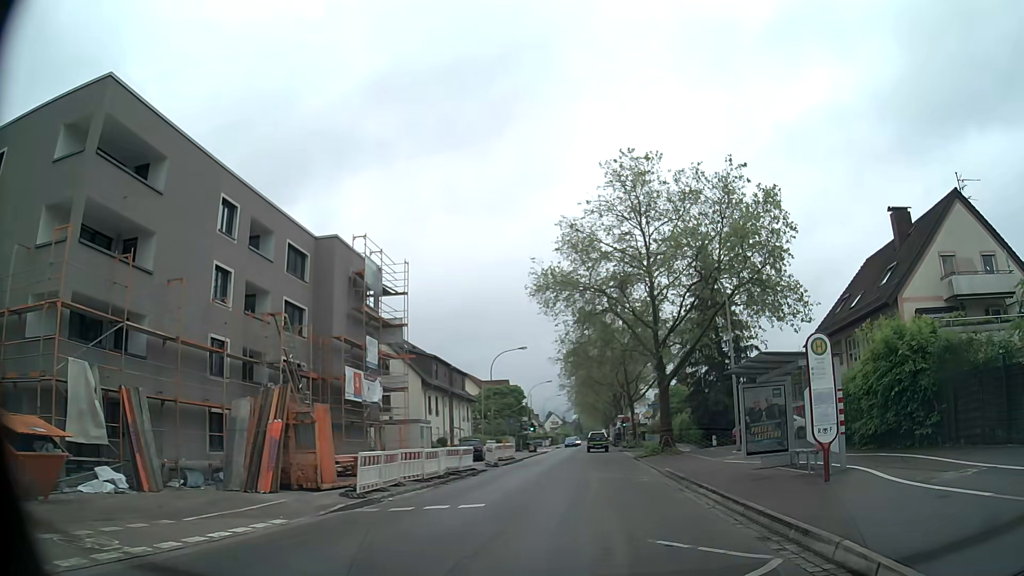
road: secondary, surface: asphalt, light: Day
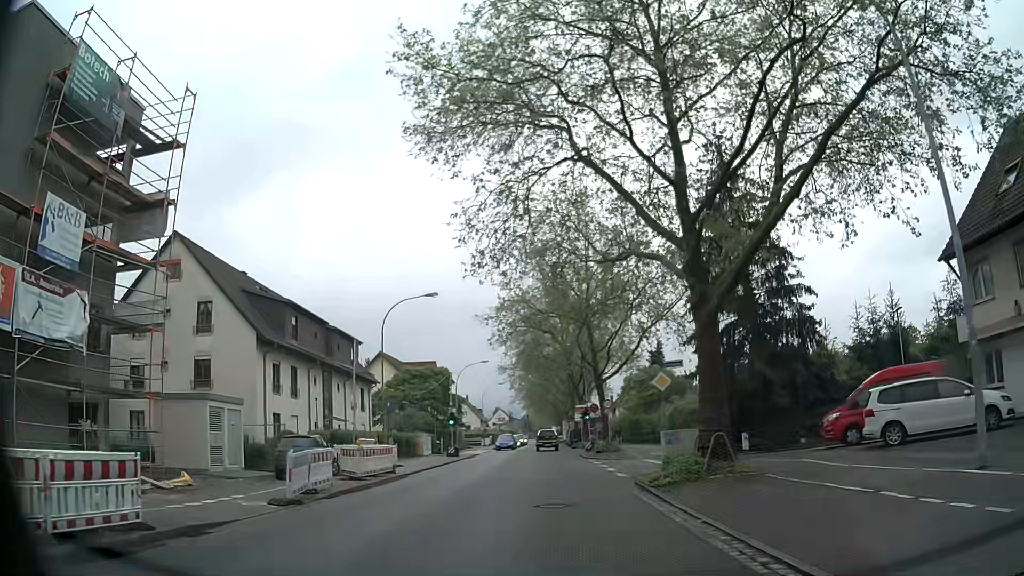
(+1.4, +22.8) m; +4°
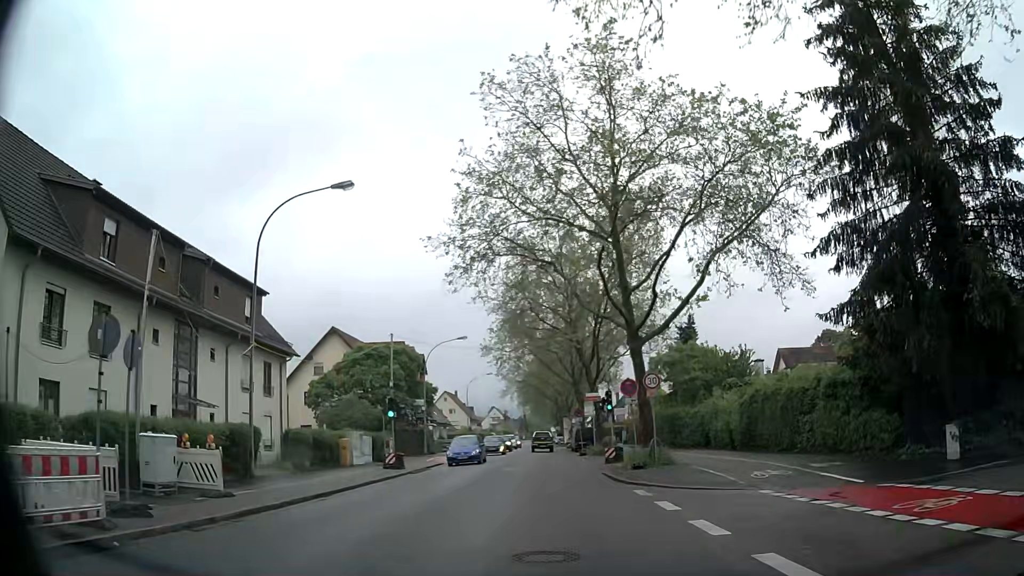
(-0.1, +18.1) m; -1°
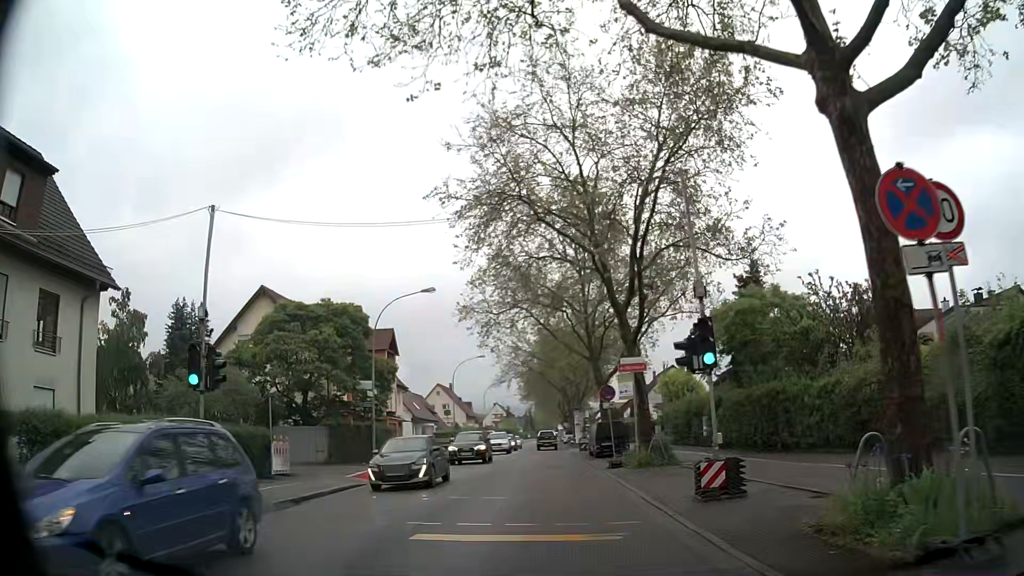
(+0.3, +17.9) m; +1°
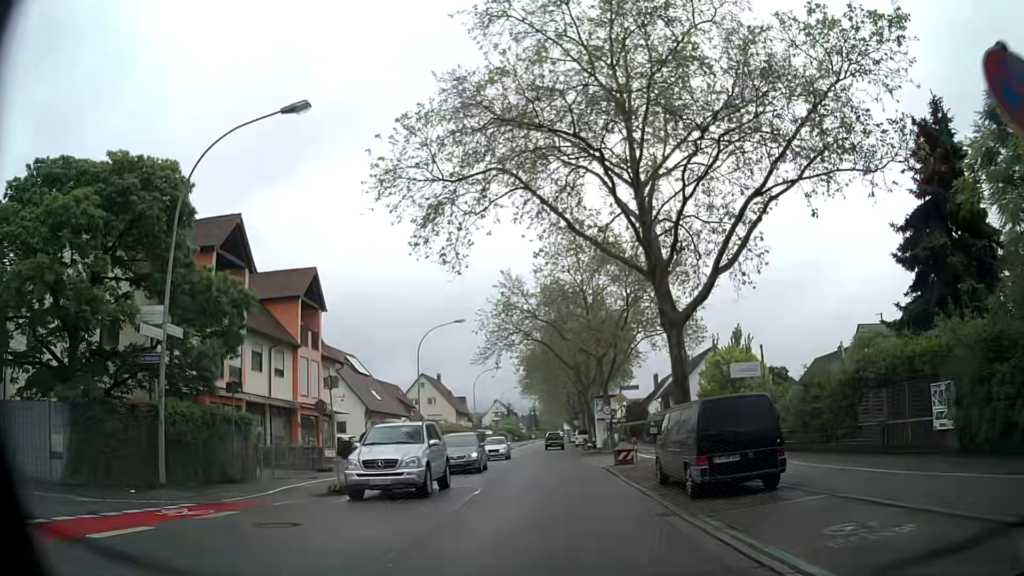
(-0.2, +22.3) m; 0°
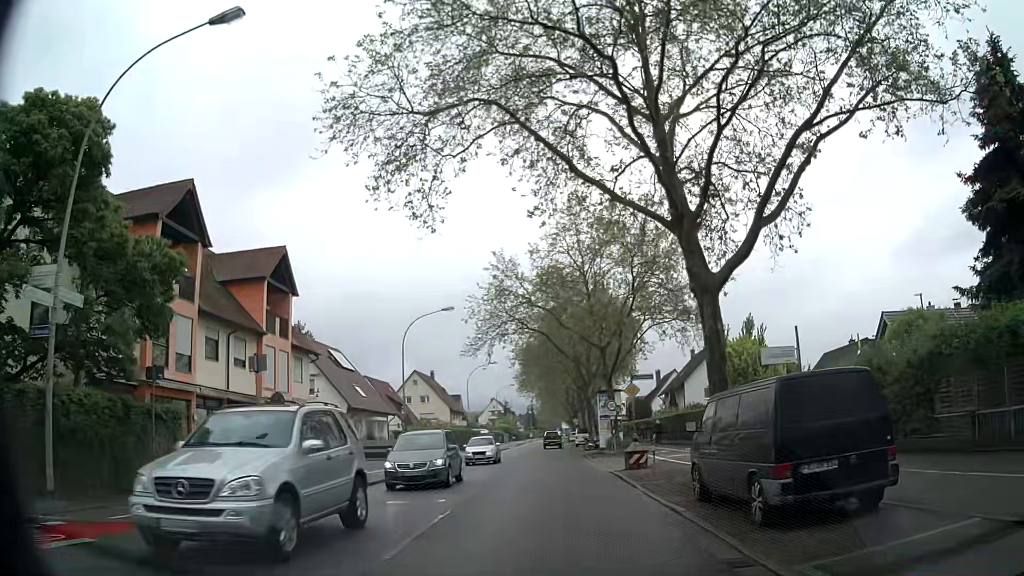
(0.0, +4.5) m; 0°
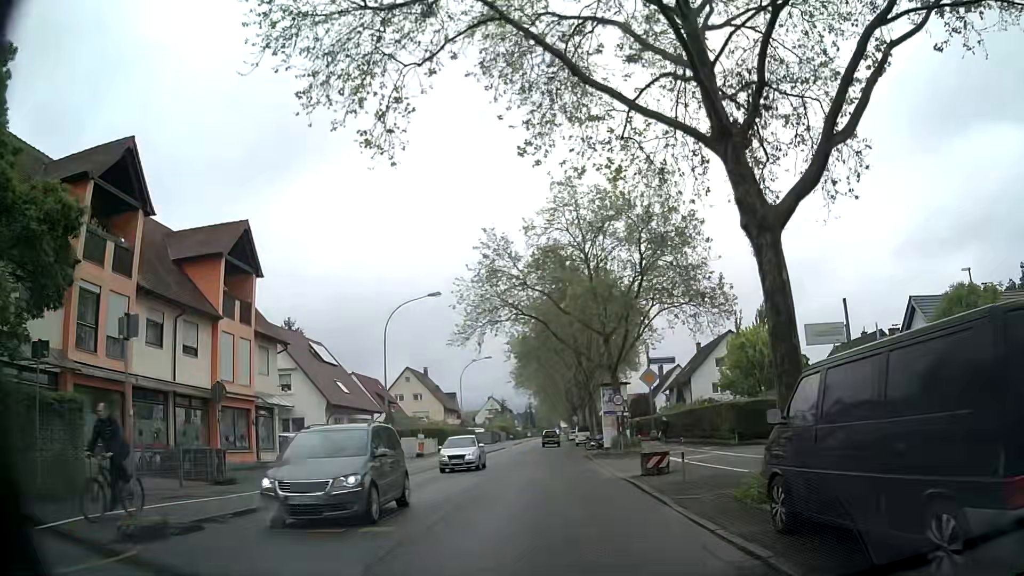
(0.0, +4.5) m; 0°
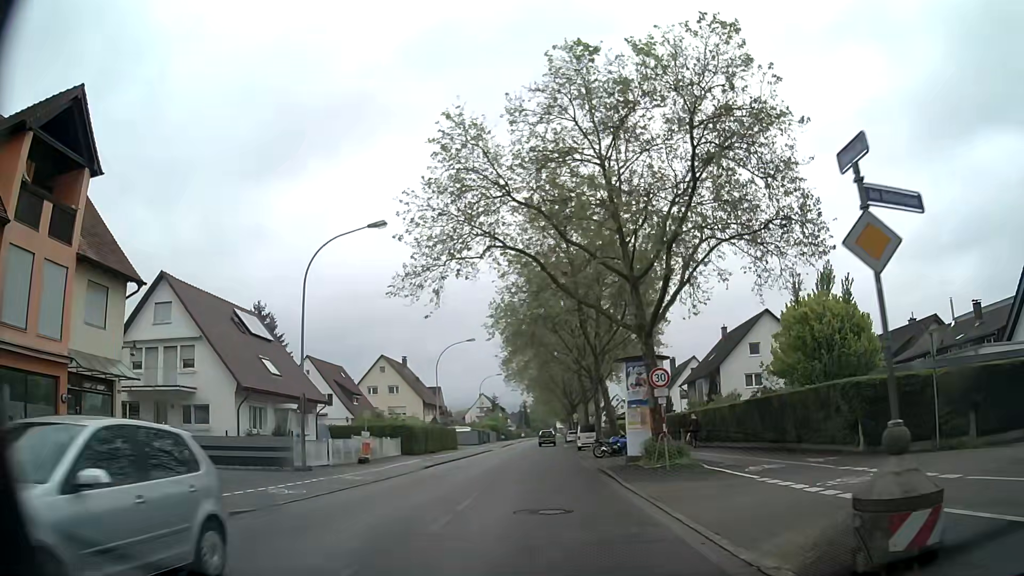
(0.0, +13.5) m; 0°
(0, +10) (0, +20) (0, +30) (0, +40) (0, +50) (0, +60) (0, +70) (0, +80) (0, +90) (0, +100) m
